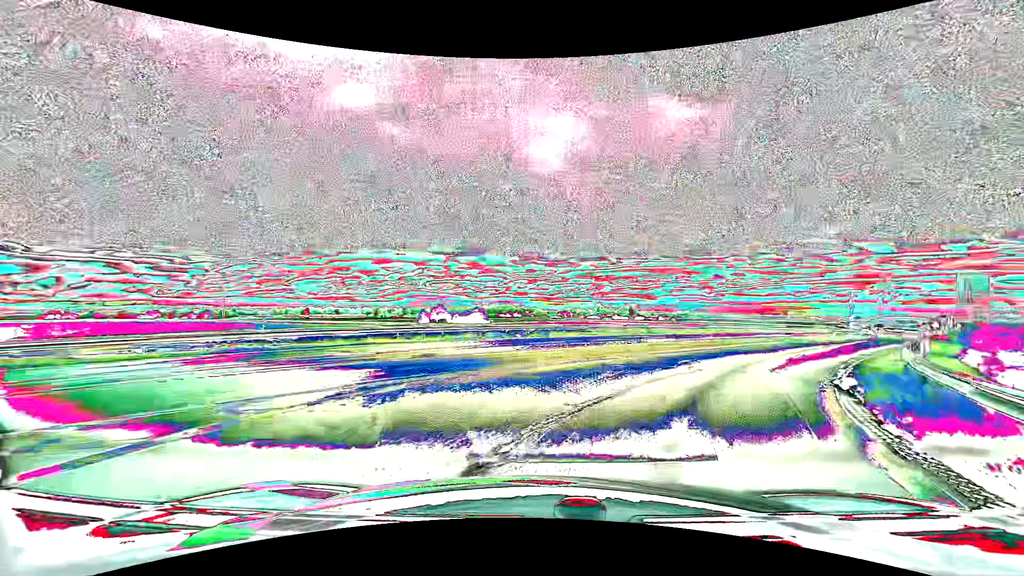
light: Day
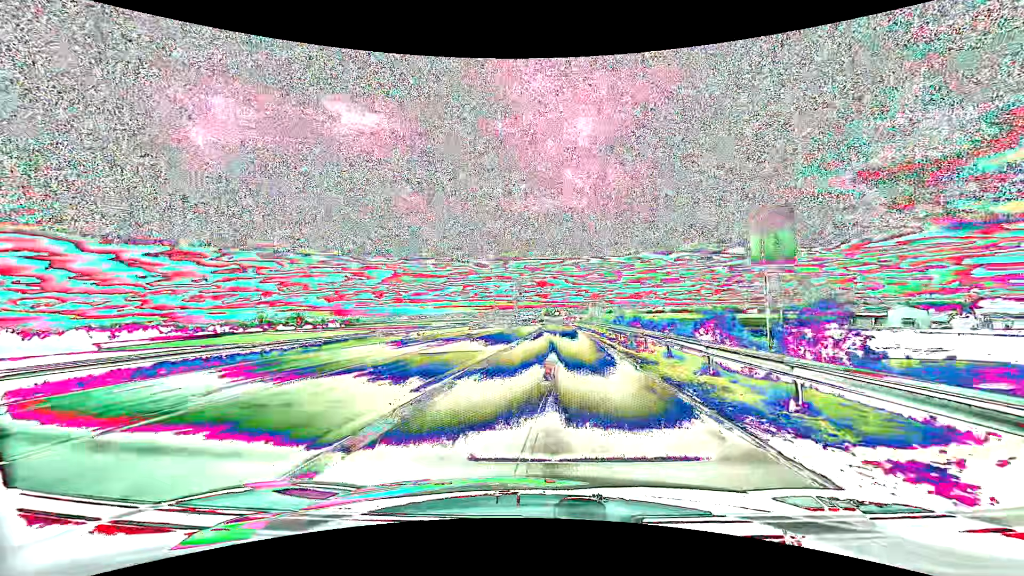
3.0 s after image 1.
(+8.1, +19.7) m; +38°
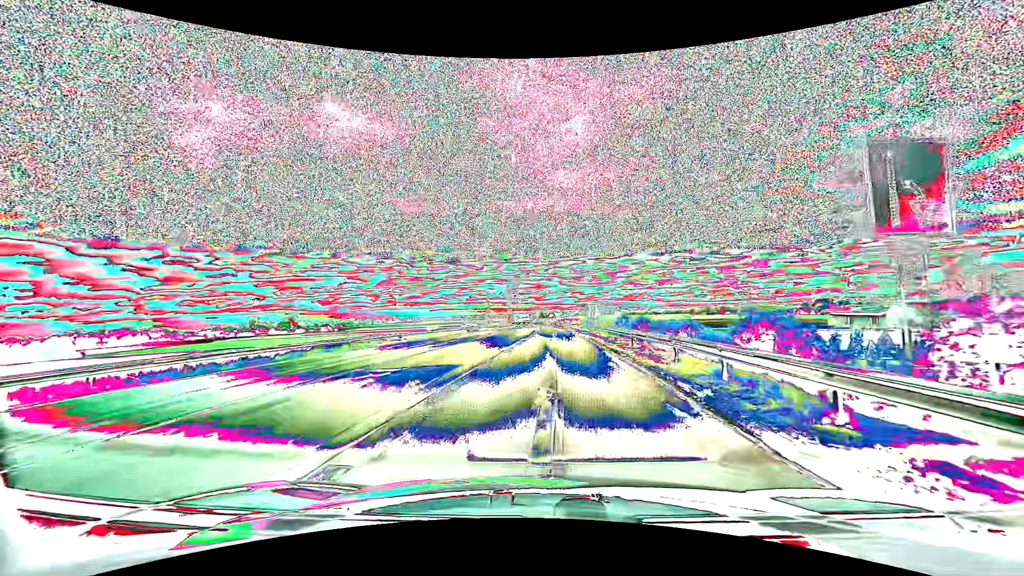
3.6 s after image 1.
(0.0, +5.2) m; +1°
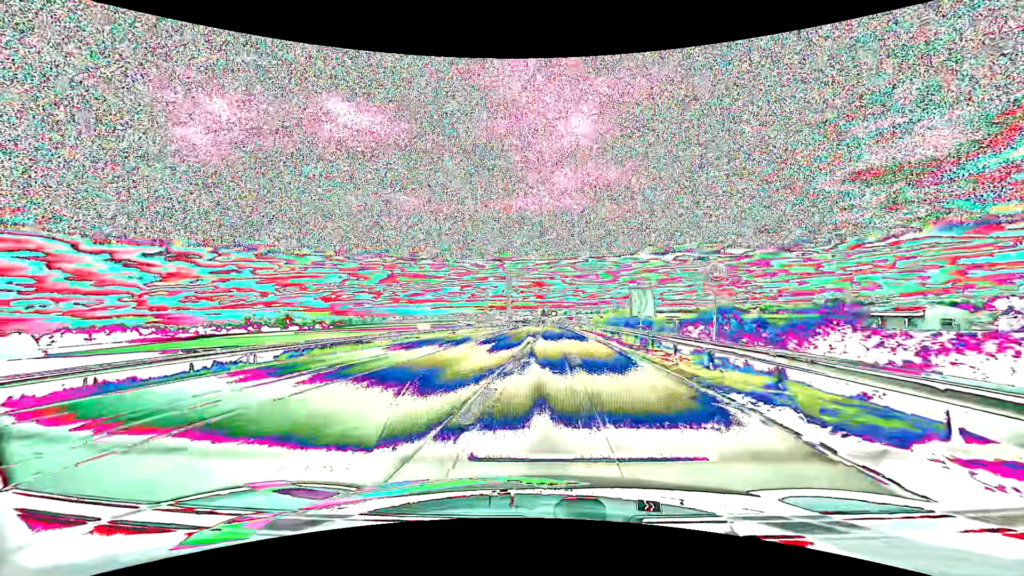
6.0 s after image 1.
(+0.1, +25.5) m; 0°
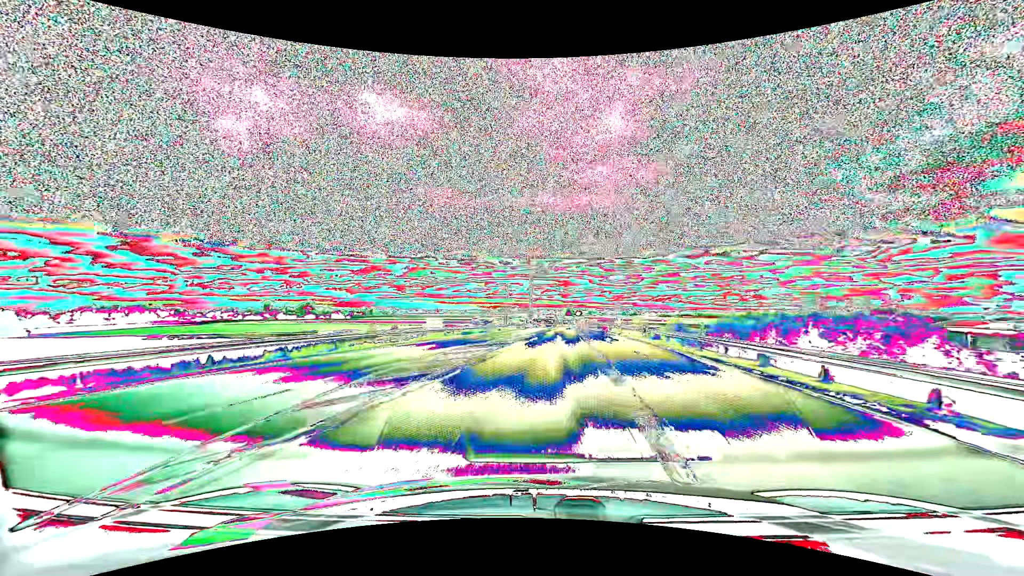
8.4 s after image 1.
(-1.2, +32.6) m; -3°
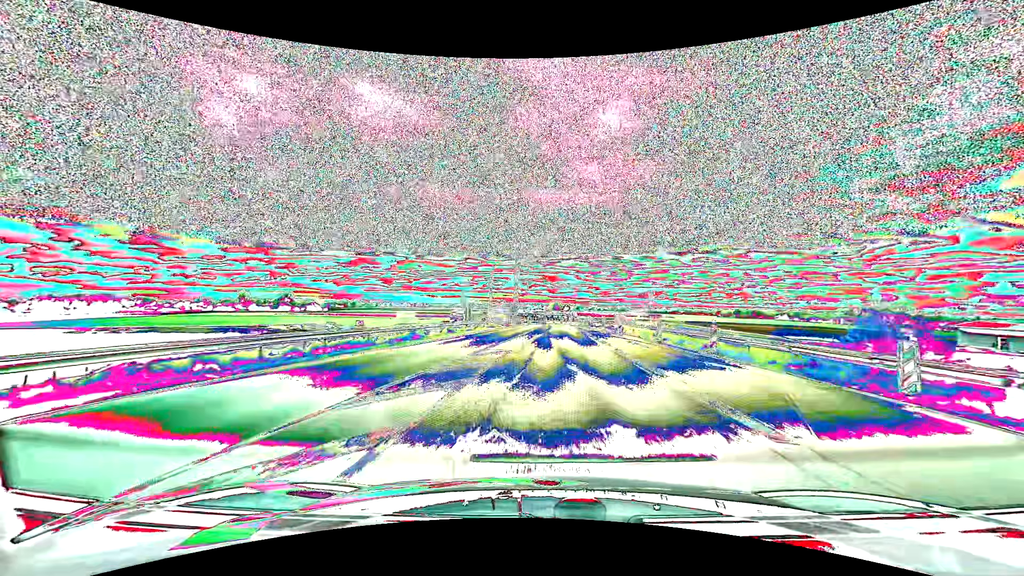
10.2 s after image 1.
(+0.3, +28.6) m; +1°
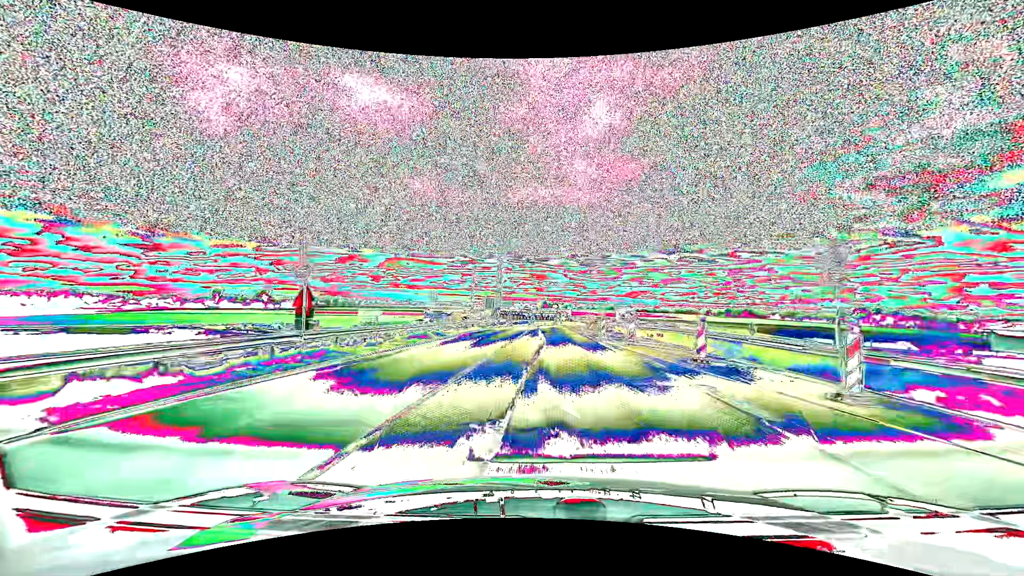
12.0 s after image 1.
(+0.6, +29.0) m; +2°
